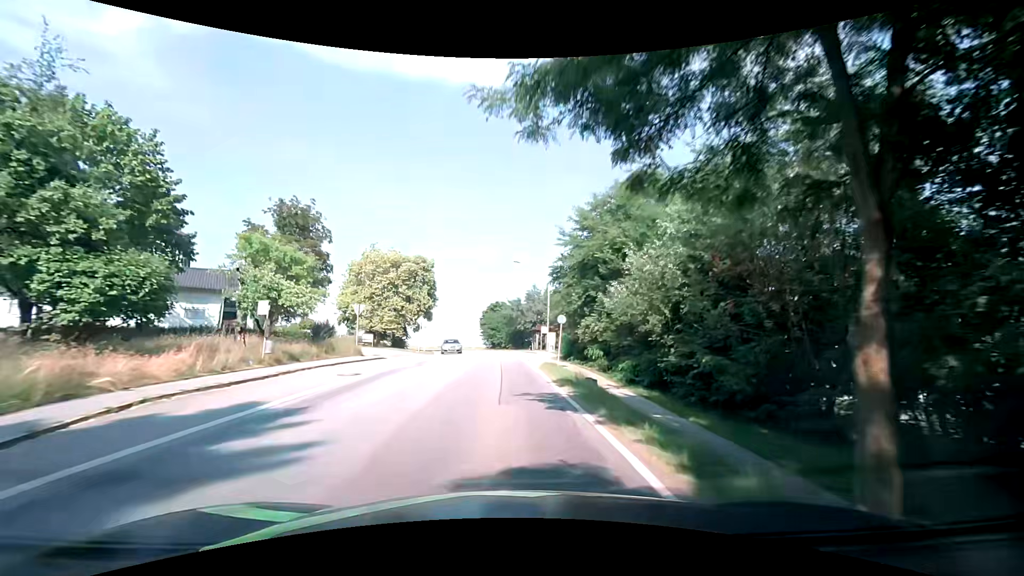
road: secondary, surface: asphalt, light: Day
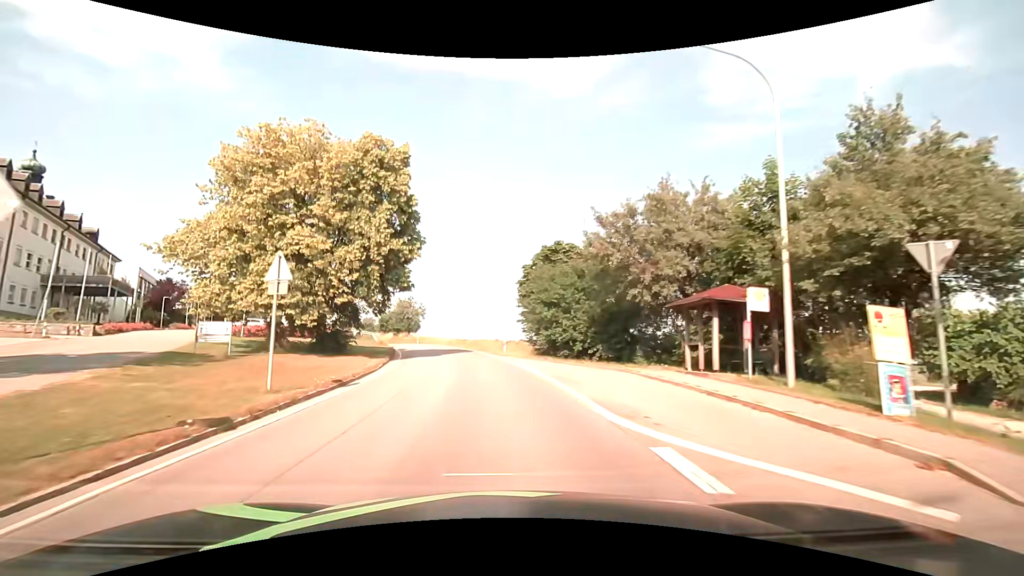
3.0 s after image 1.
(-0.9, +38.9) m; -5°
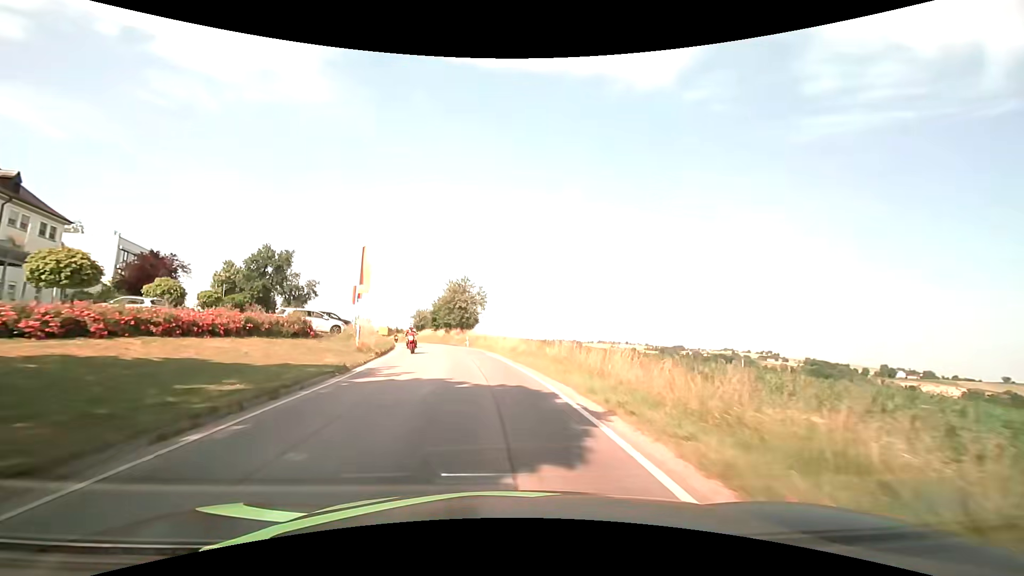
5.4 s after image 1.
(-2.5, +31.3) m; -8°
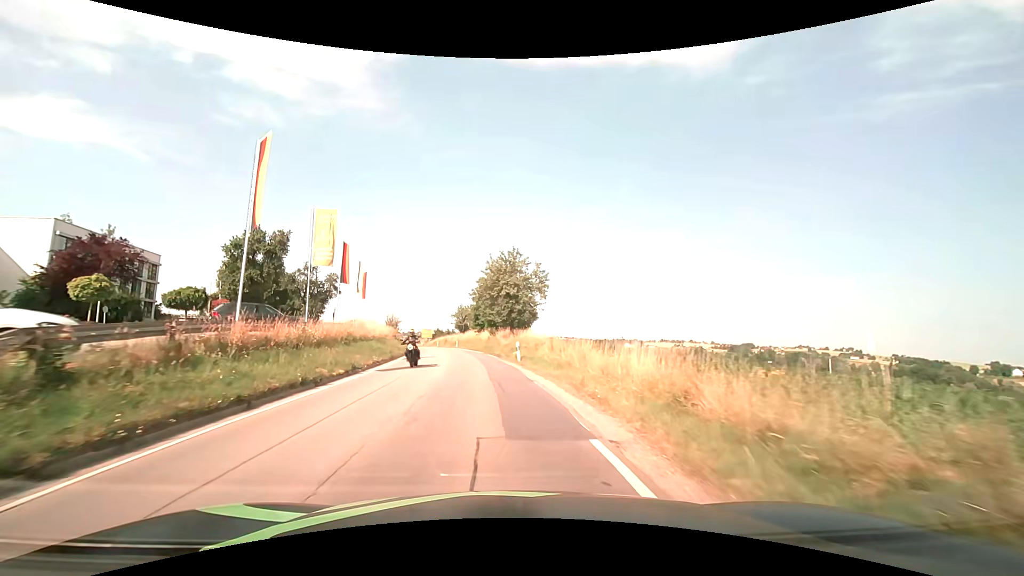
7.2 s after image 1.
(-1.7, +23.5) m; -8°
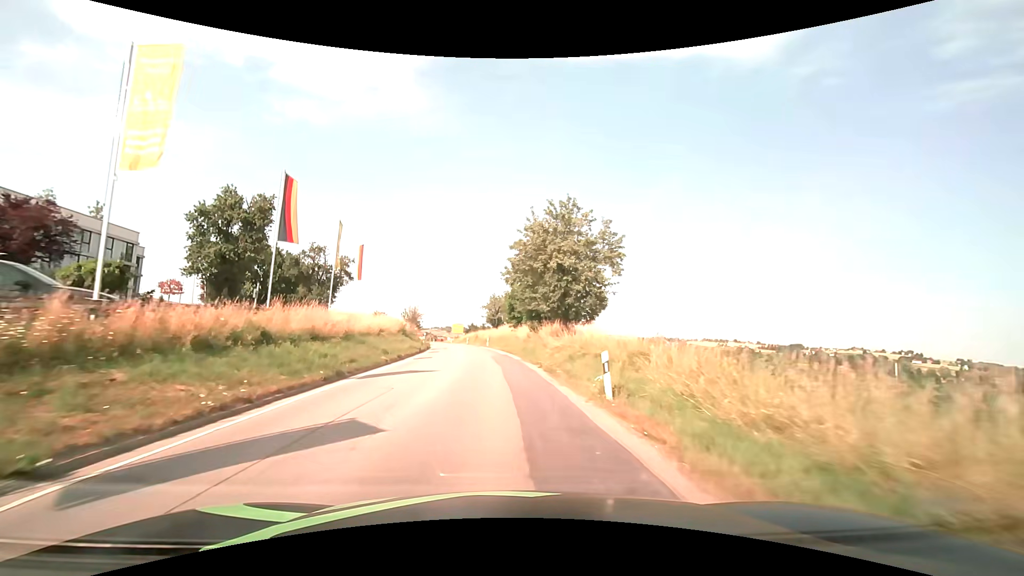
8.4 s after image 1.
(-0.6, +15.6) m; -4°
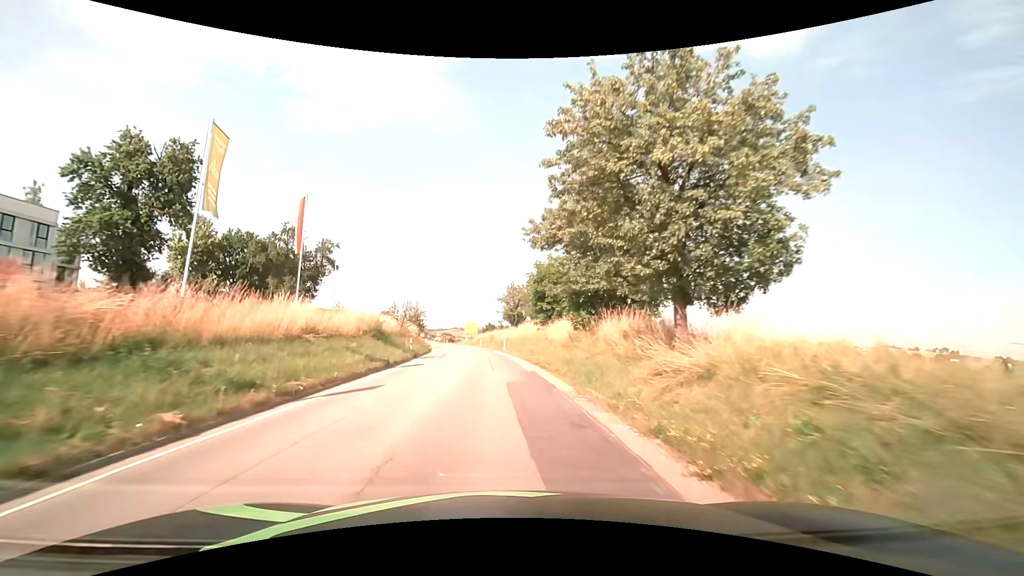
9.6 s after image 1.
(-0.3, +15.7) m; -2°
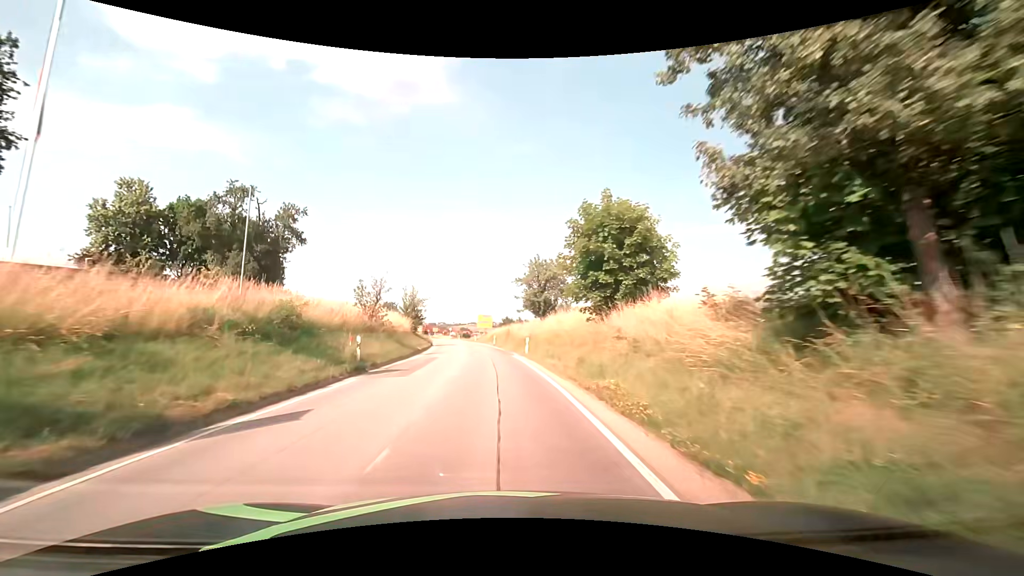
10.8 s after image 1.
(-0.3, +15.8) m; -2°
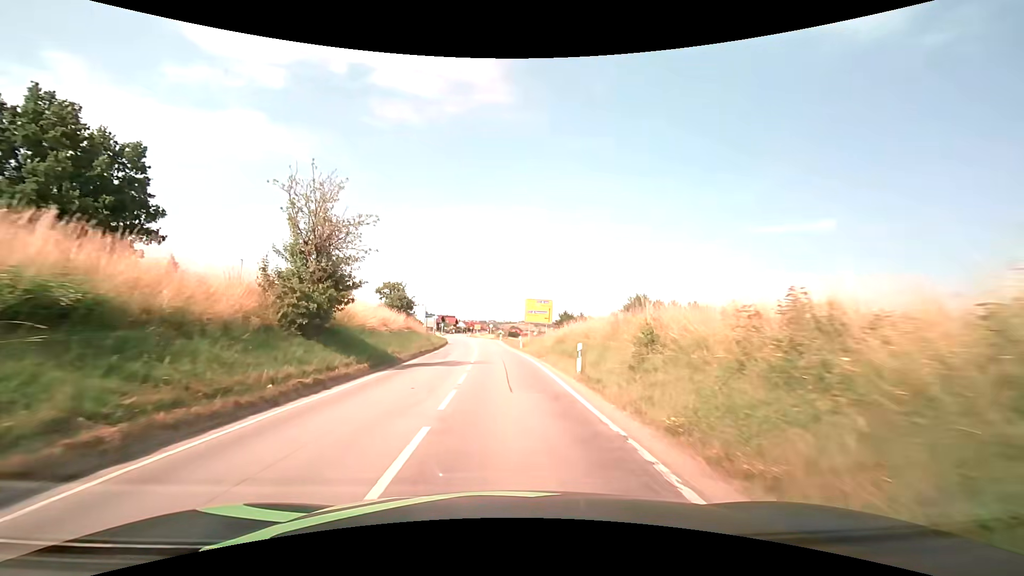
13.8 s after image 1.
(-1.8, +39.4) m; -6°
(0, +10) (0, +20) (-1, +30) (-1, +40) (-1, +50) (-2, +60) (-2, +70) (-3, +80) (-3, +90) (-4, +100) m
